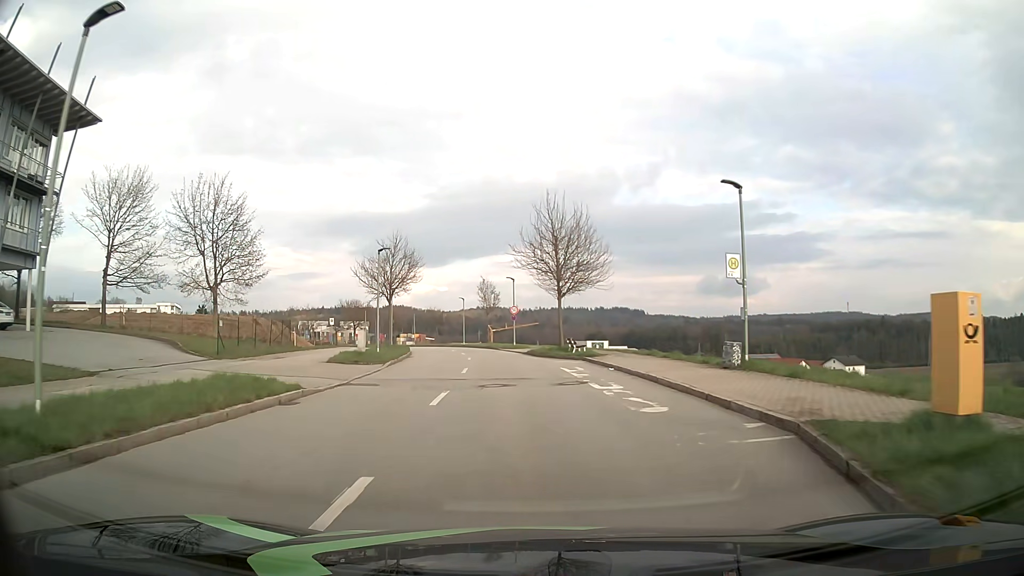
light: Day
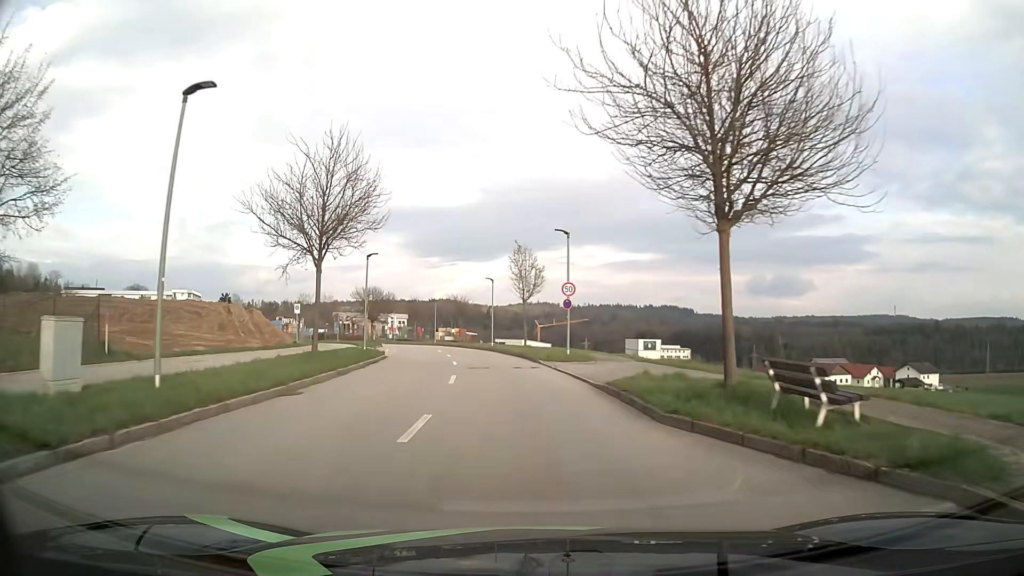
(-0.8, +23.6) m; -4°
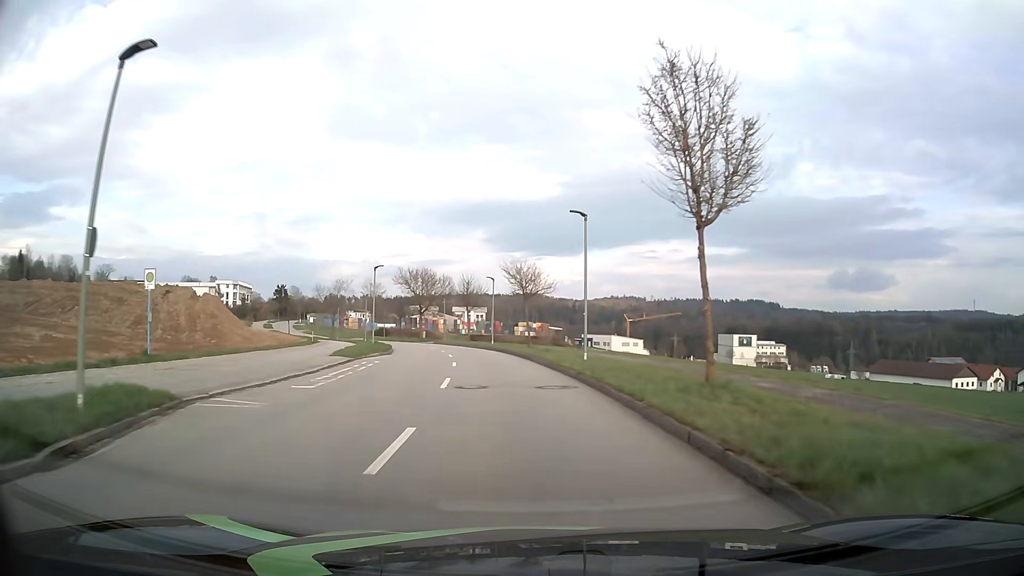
(-1.7, +28.7) m; -7°
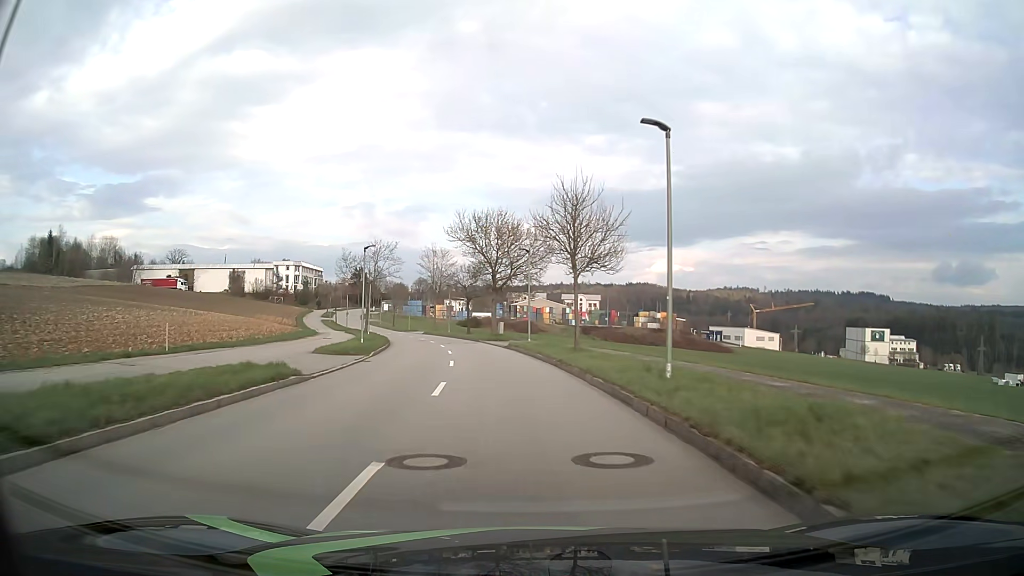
(-3.5, +38.7) m; -10°
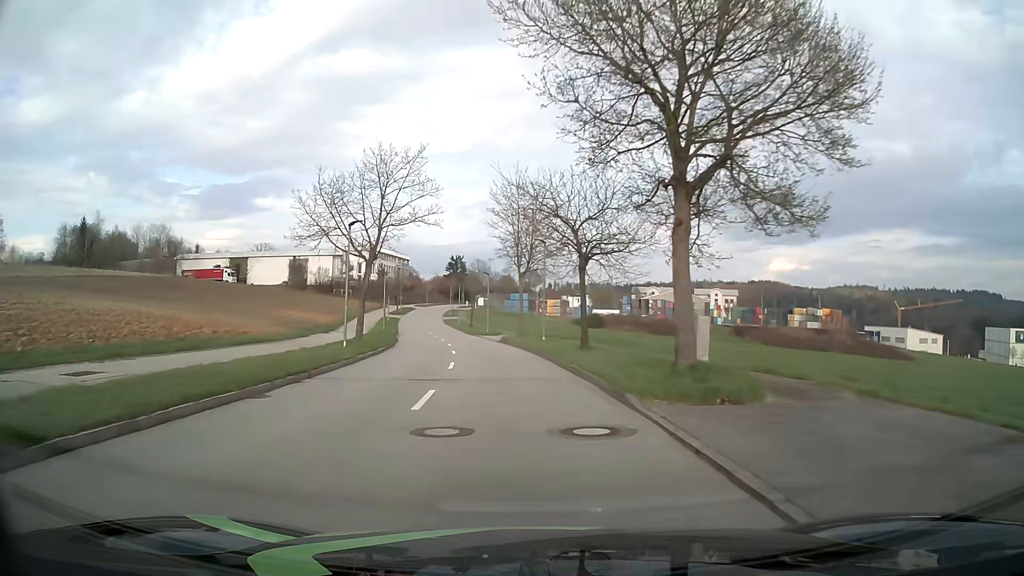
(-3.1, +38.4) m; -10°
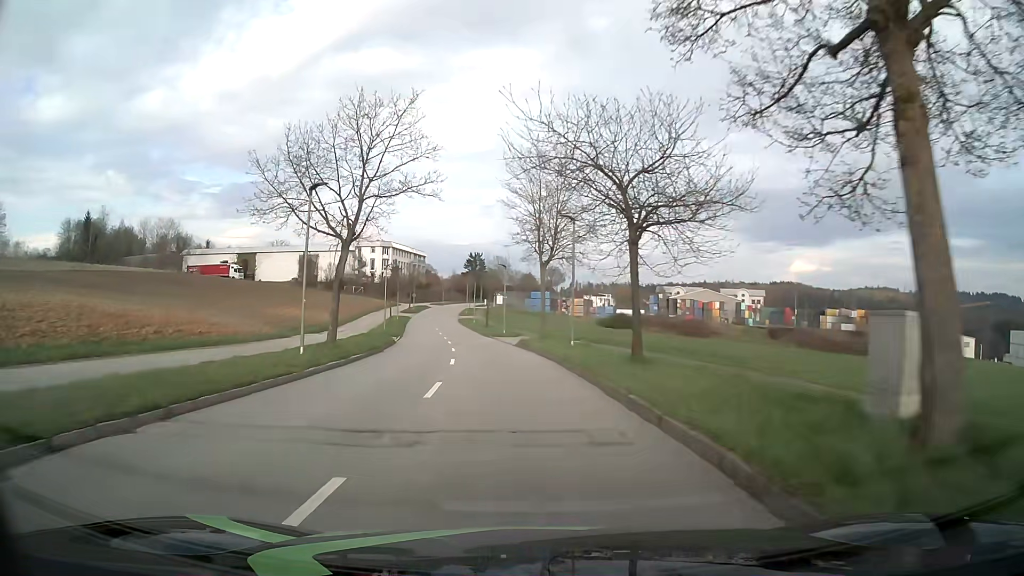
(-0.1, +7.7) m; -2°
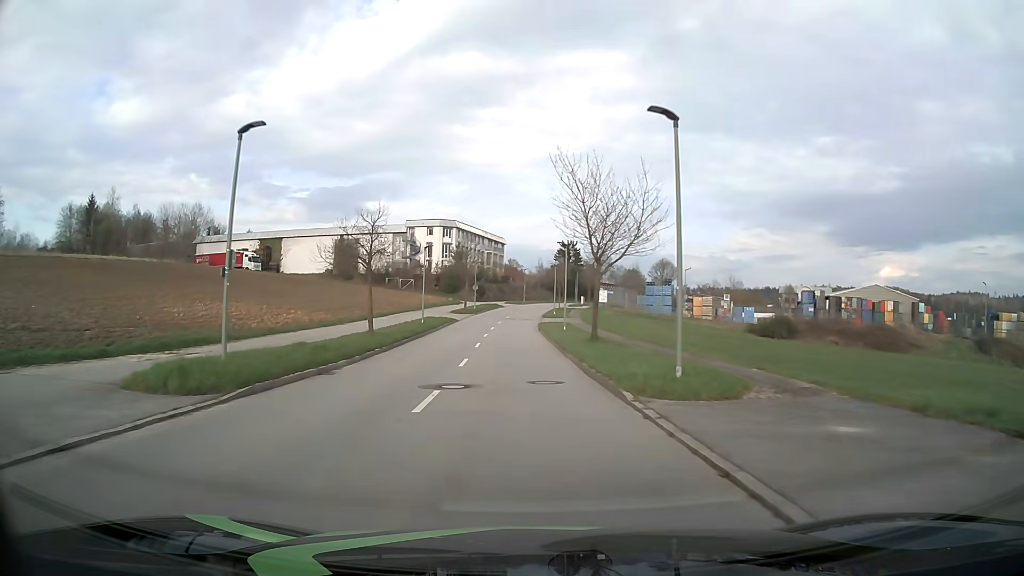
(-2.6, +38.1) m; -8°
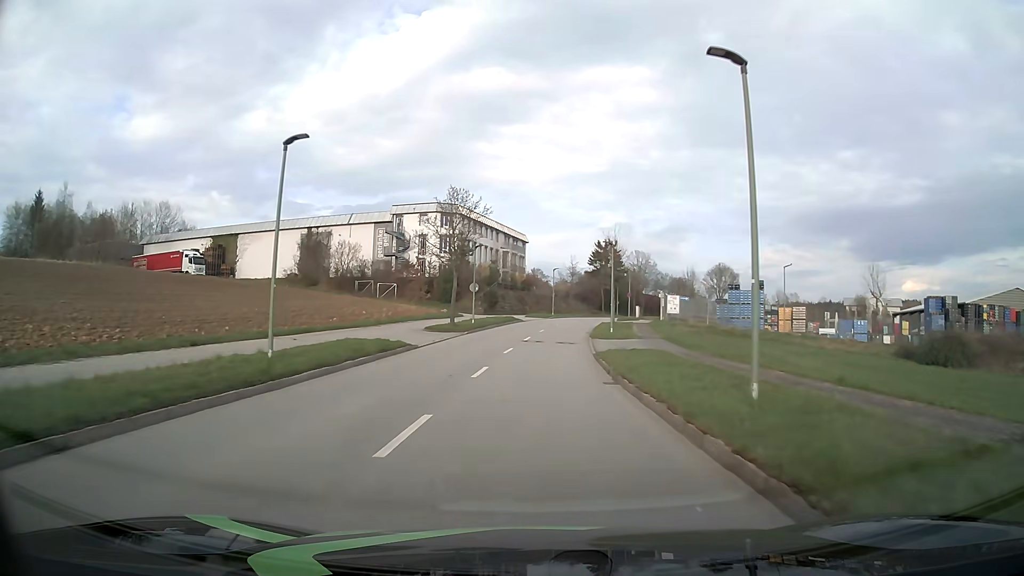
(-0.7, +30.3) m; -2°
(0, +10) (0, +20) (+1, +30) (+2, +40) (+3, +50) (+4, +60) (+6, +70) (+9, +79) (+12, +89) (+15, +98) m
